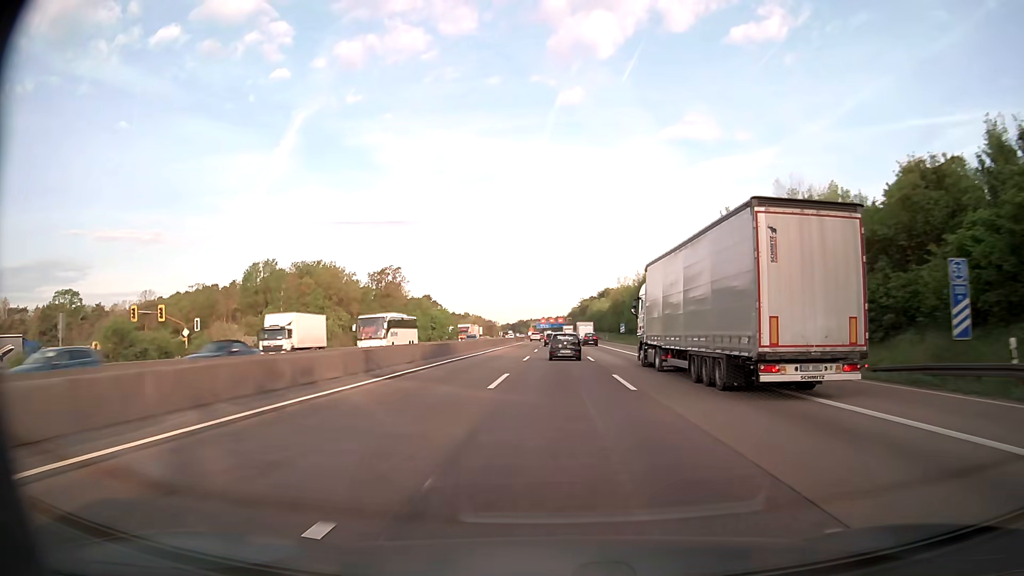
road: motorway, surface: asphalt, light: Day
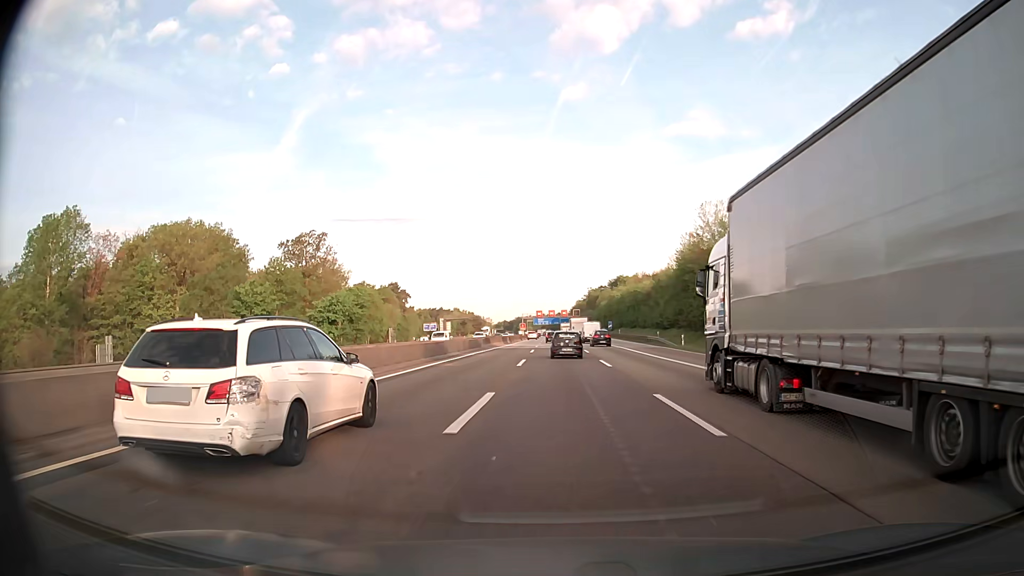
(0.0, +79.5) m; 0°
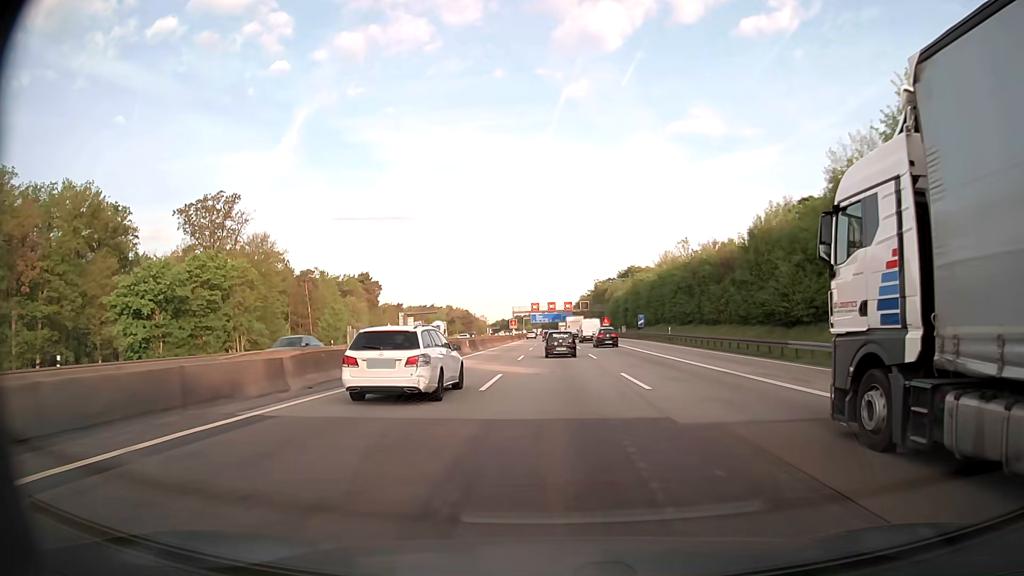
(0.0, +47.1) m; 0°
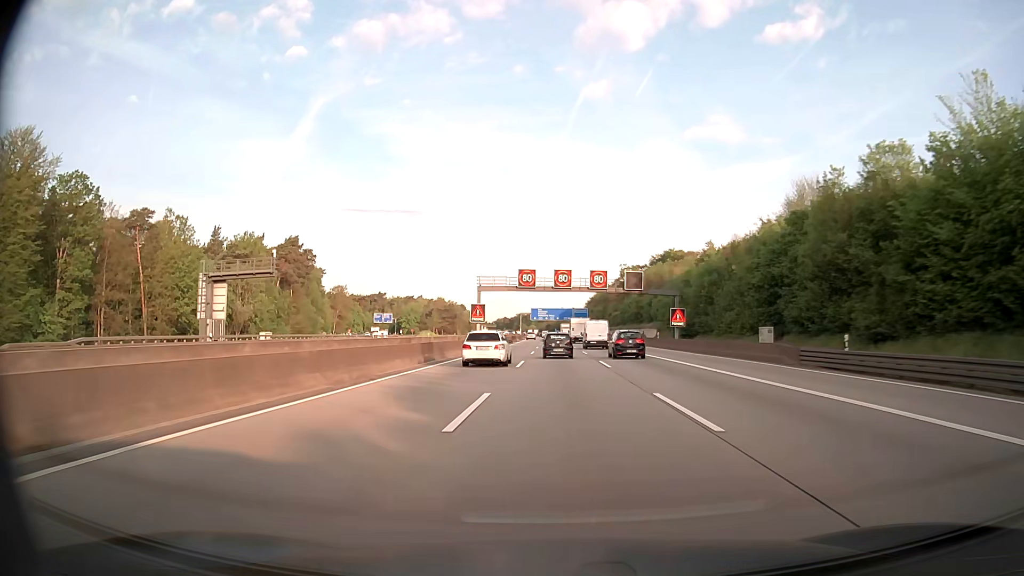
(-0.6, +78.3) m; 0°
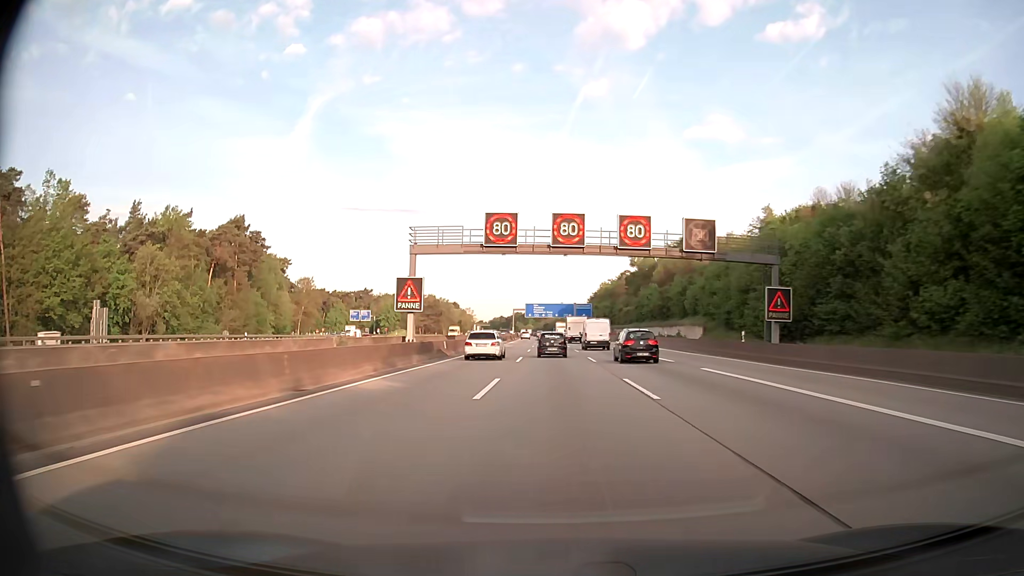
(0.0, +31.4) m; 0°
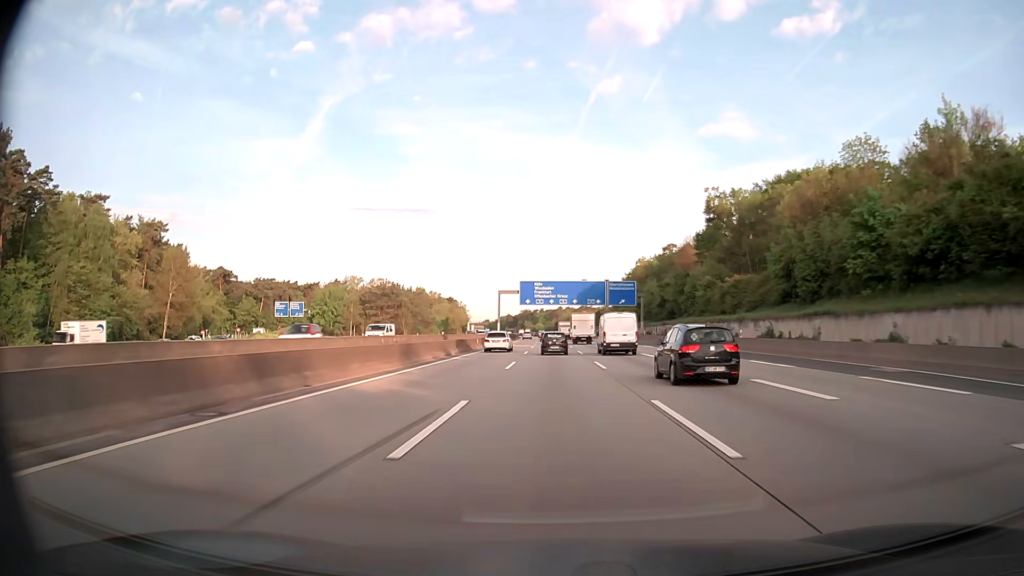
(-0.6, +78.6) m; -1°
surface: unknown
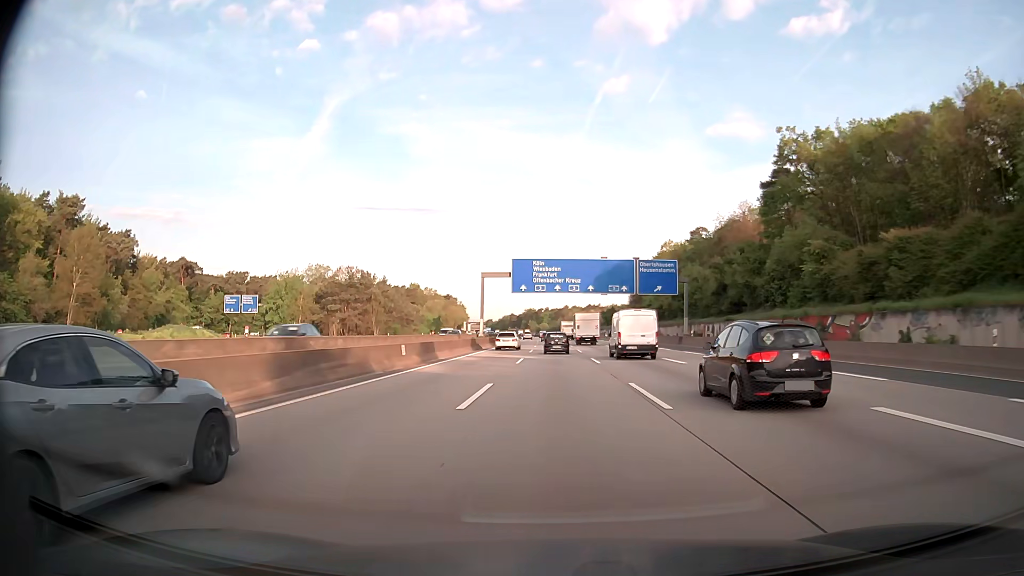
(-0.1, +31.3) m; 0°
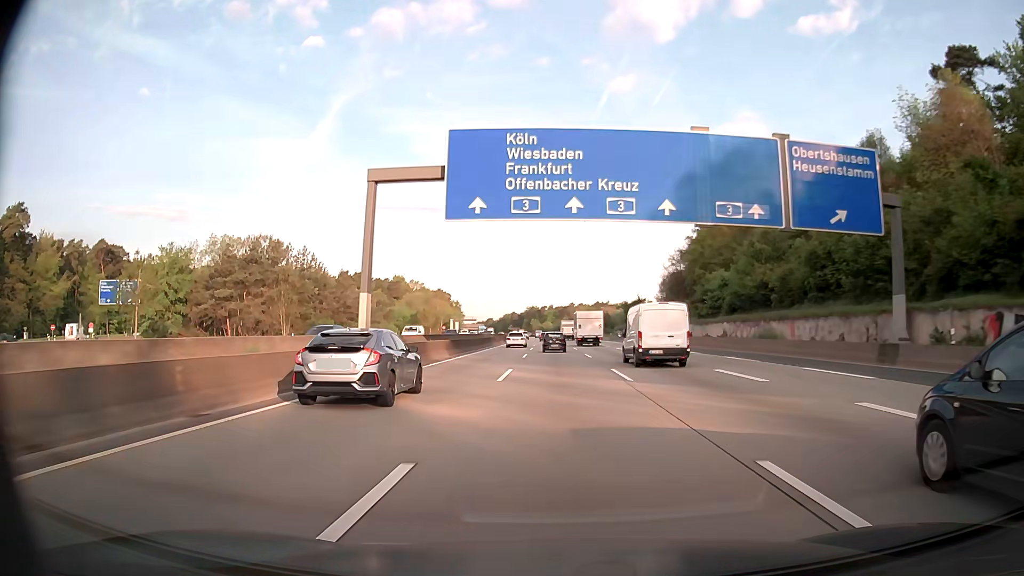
(-0.3, +46.9) m; 0°
(0, +10) (0, +20) (0, +30) (0, +40) (0, +50) (0, +60) (0, +70) (-1, +80) (-1, +90) (-1, +100) m
